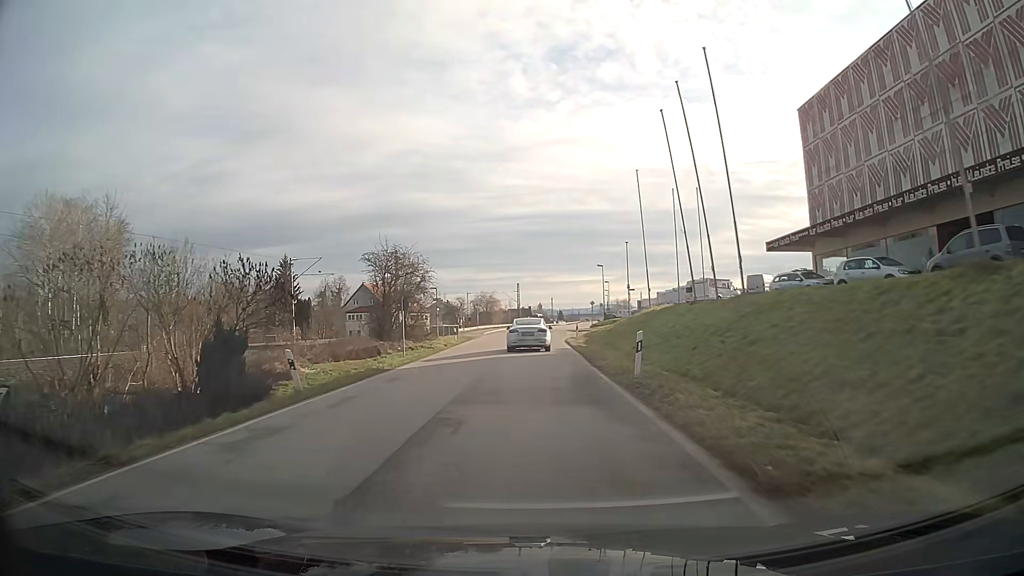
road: unclassified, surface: asphalt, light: Day
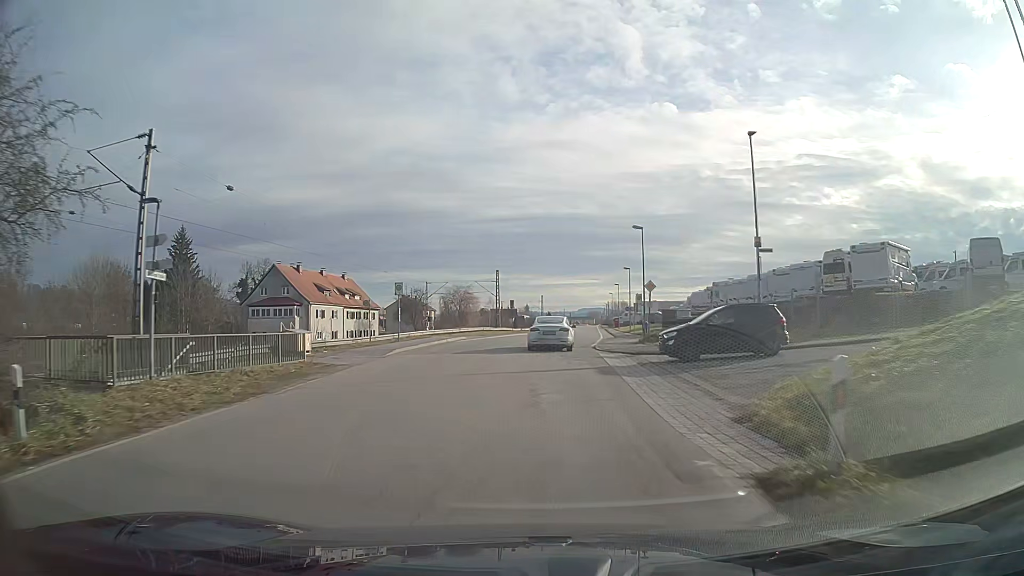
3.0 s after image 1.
(+0.3, +40.5) m; +2°
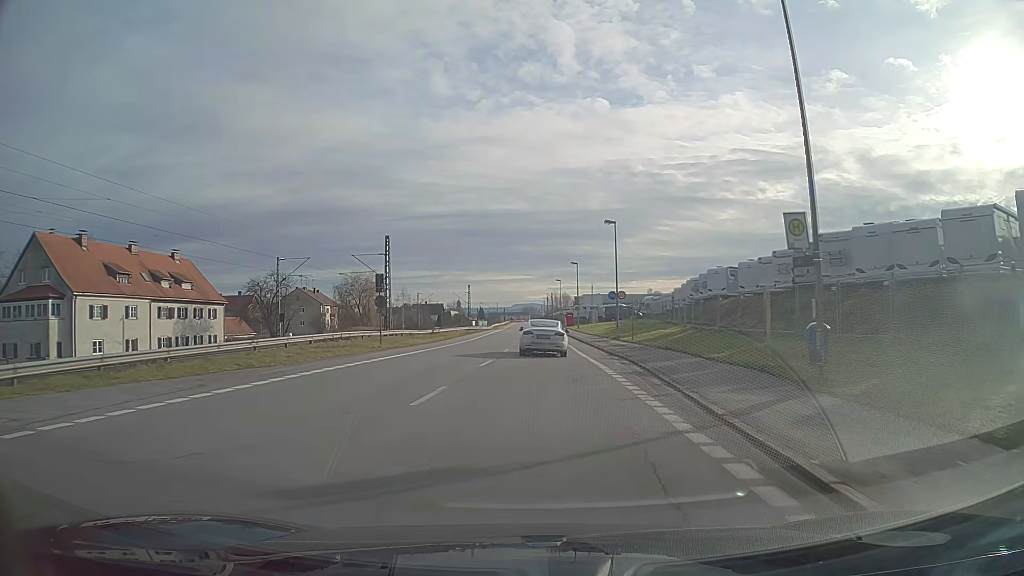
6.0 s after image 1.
(+1.7, +38.7) m; +5°
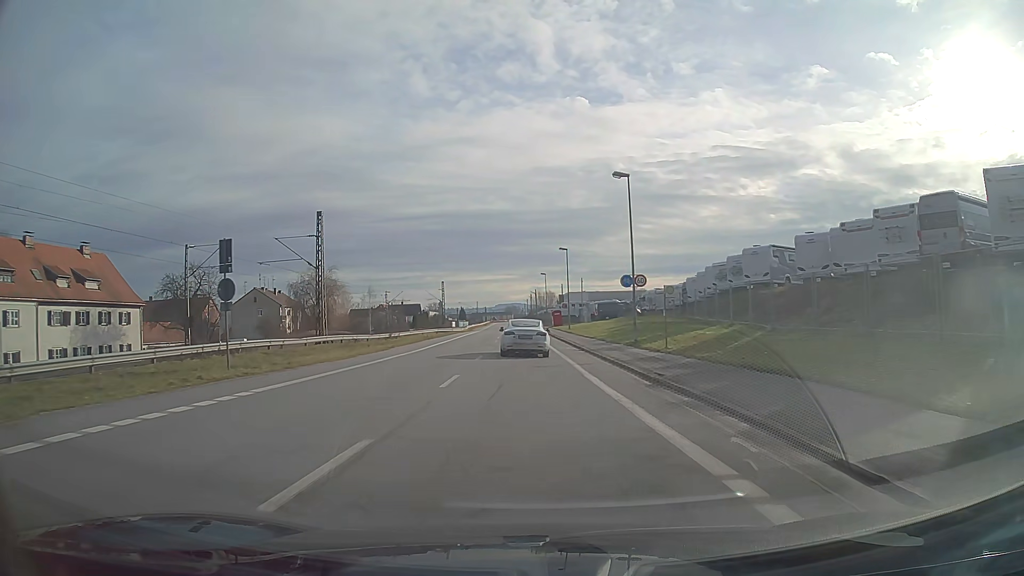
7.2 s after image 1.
(+0.2, +15.0) m; +1°
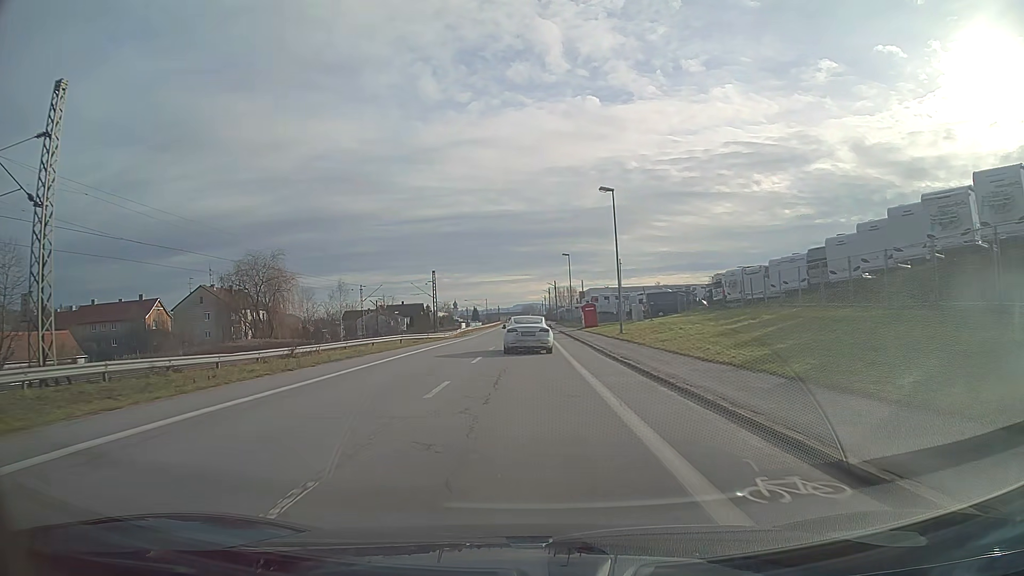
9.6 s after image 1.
(-0.4, +29.7) m; -2°
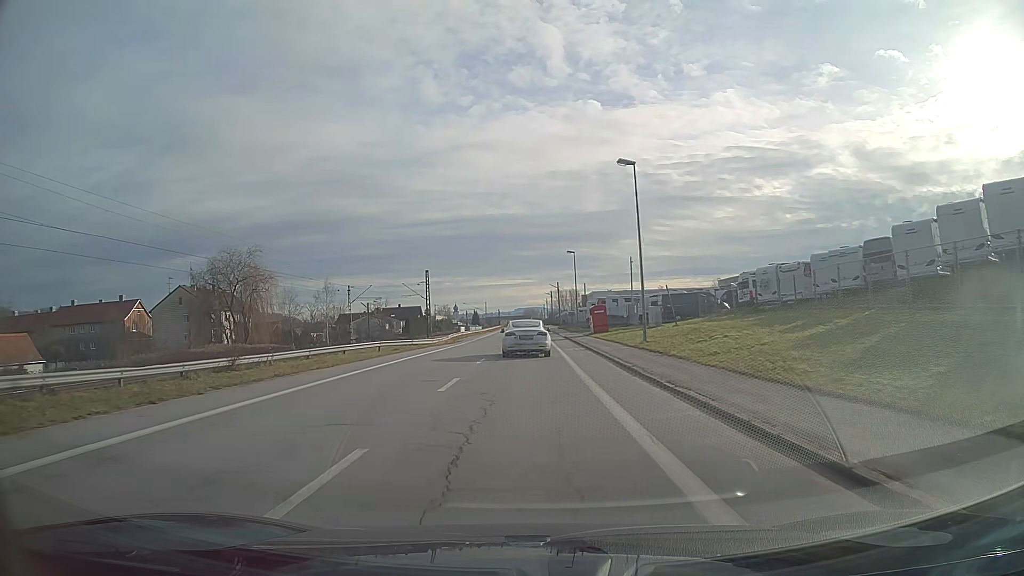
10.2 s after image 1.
(0.0, +7.4) m; 0°
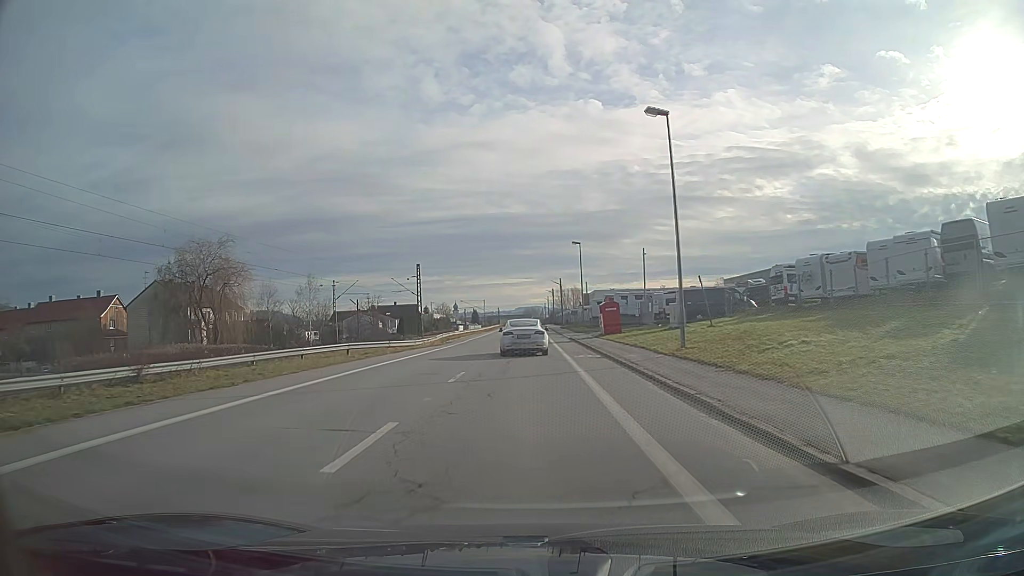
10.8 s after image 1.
(0.0, +7.4) m; 0°
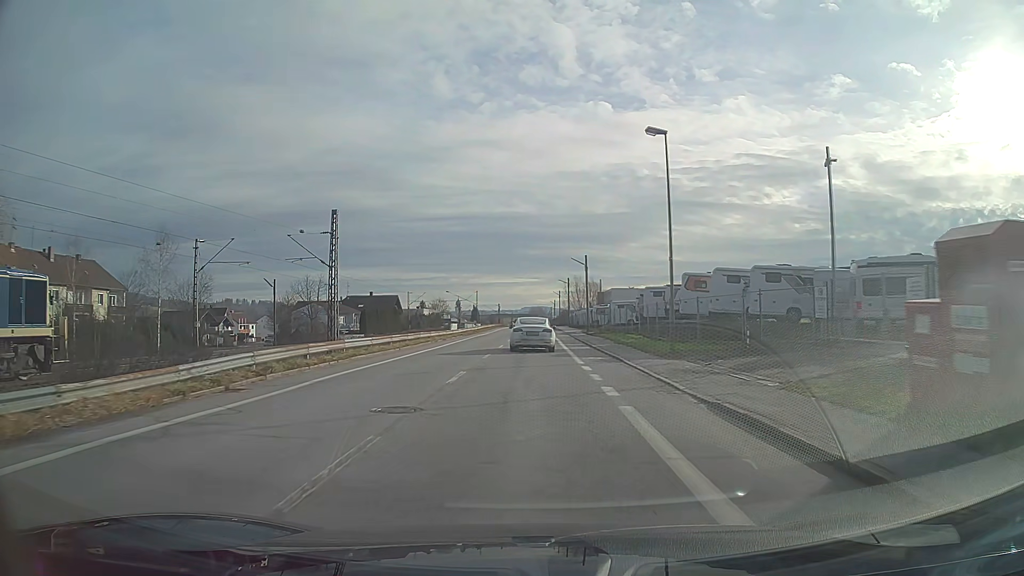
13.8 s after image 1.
(-0.2, +37.9) m; 0°
